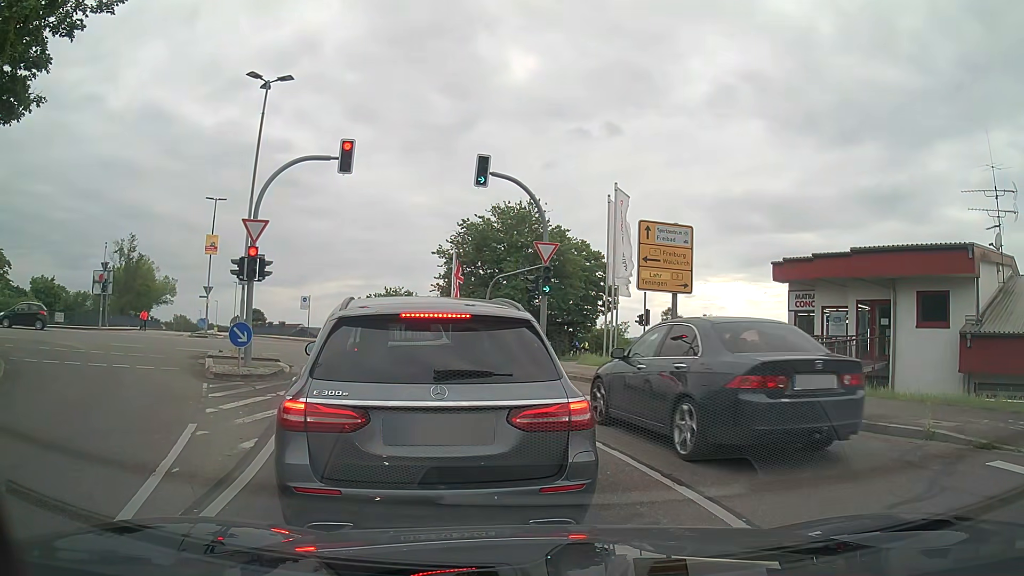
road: residential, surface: asphalt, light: Day
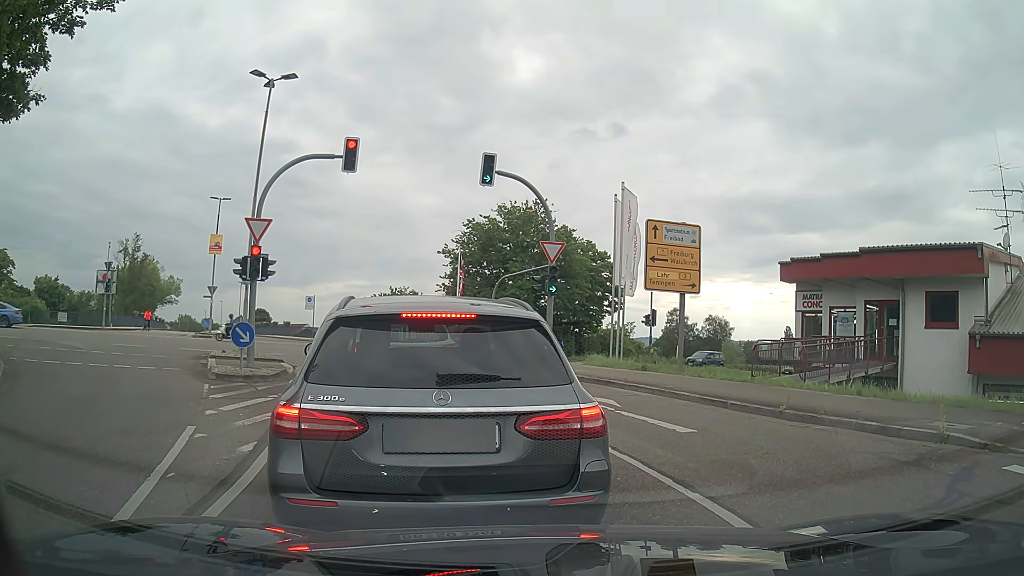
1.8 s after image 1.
(0.0, +0.3) m; 0°
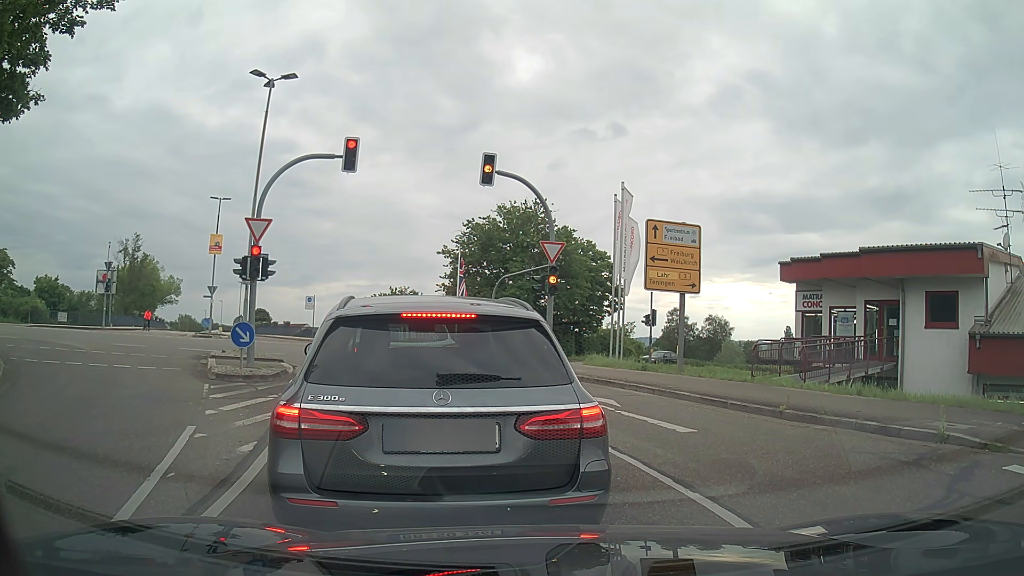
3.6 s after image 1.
(0.0, 0.0) m; 0°
